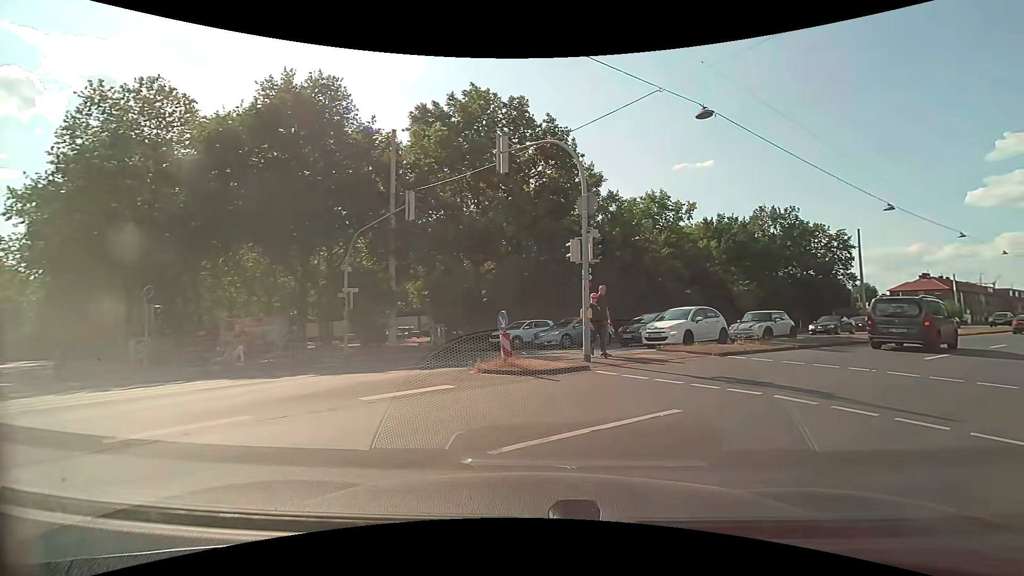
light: Day
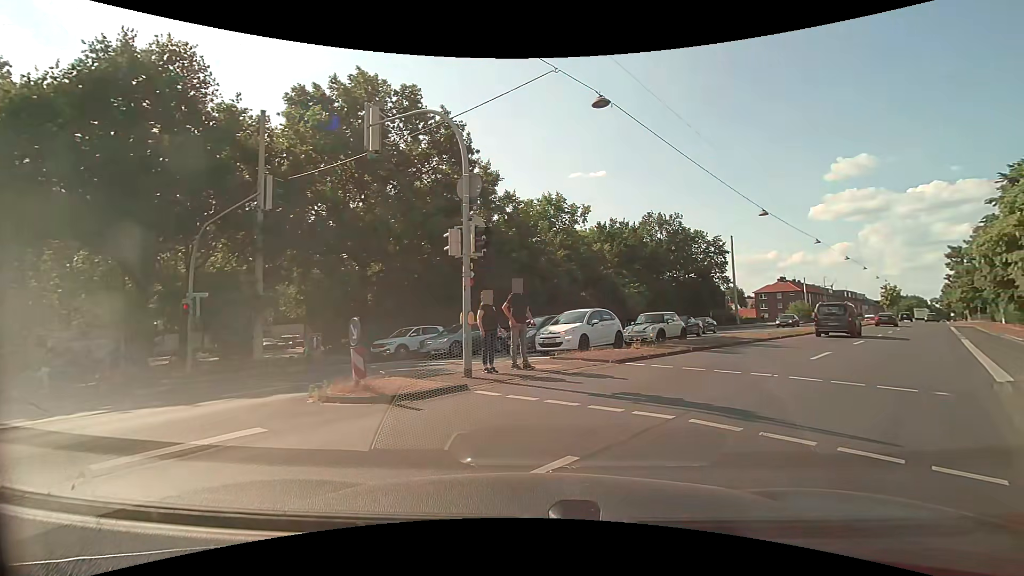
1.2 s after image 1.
(+0.3, +2.2) m; +13°
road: primary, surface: asphalt
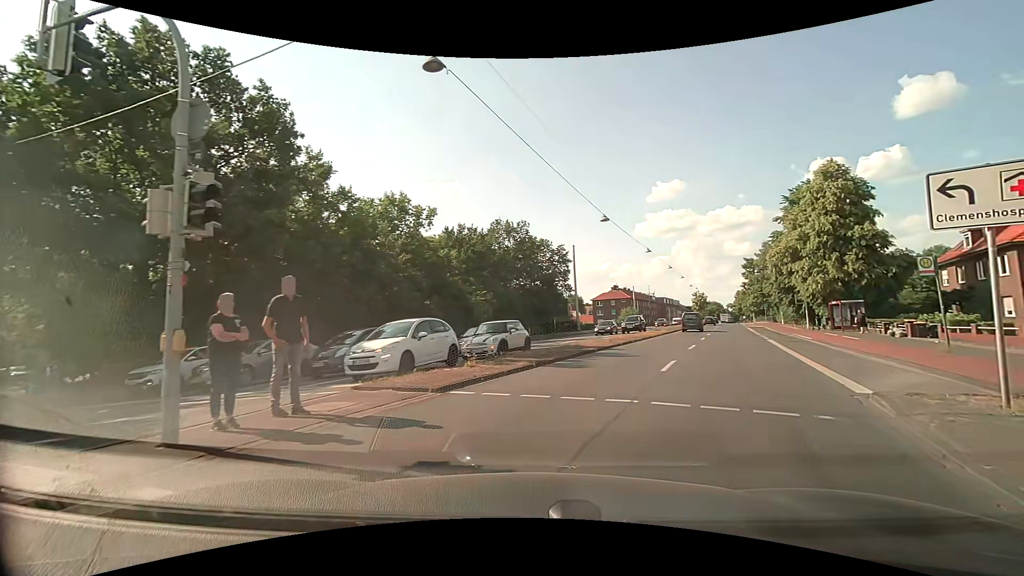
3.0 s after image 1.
(+0.5, +3.5) m; +16°
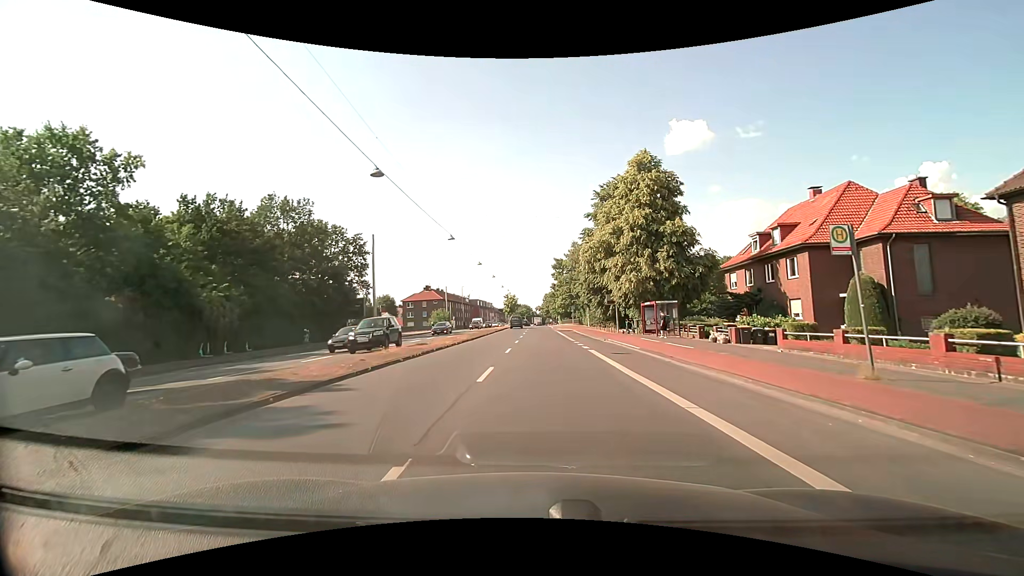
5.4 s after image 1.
(+3.2, +10.9) m; +21°
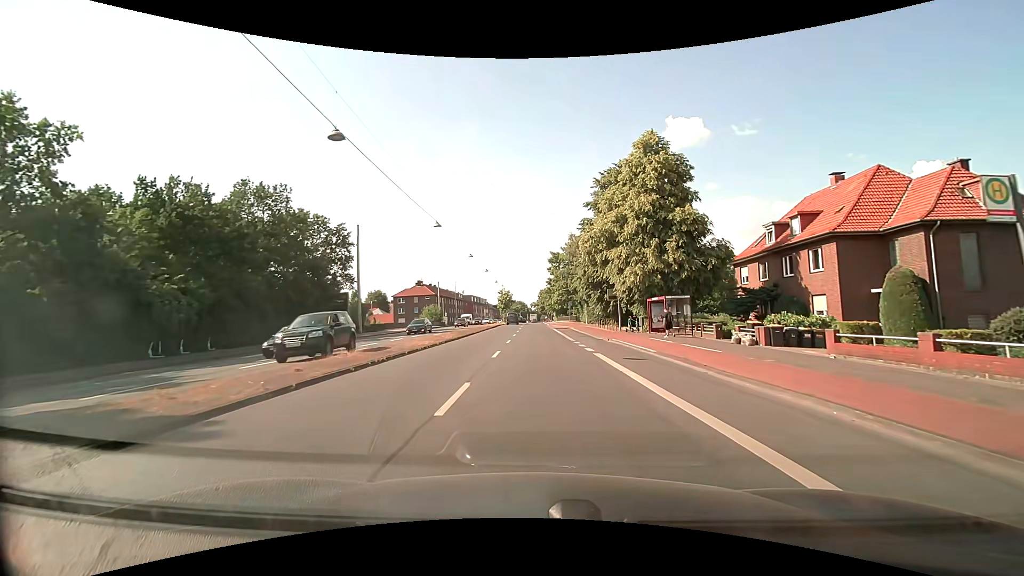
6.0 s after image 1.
(0.0, +4.1) m; +1°
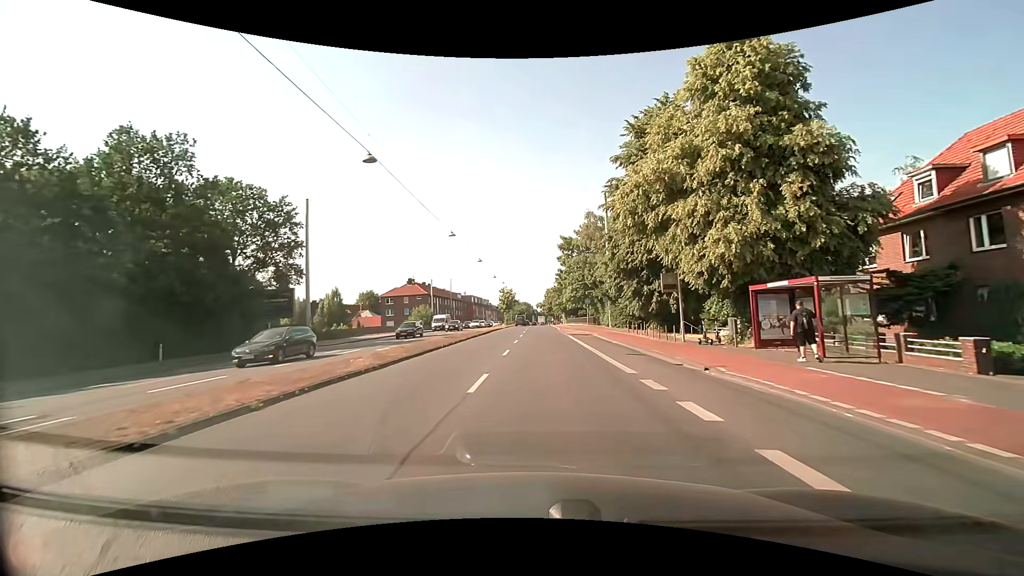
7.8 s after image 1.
(-0.1, +16.7) m; -1°
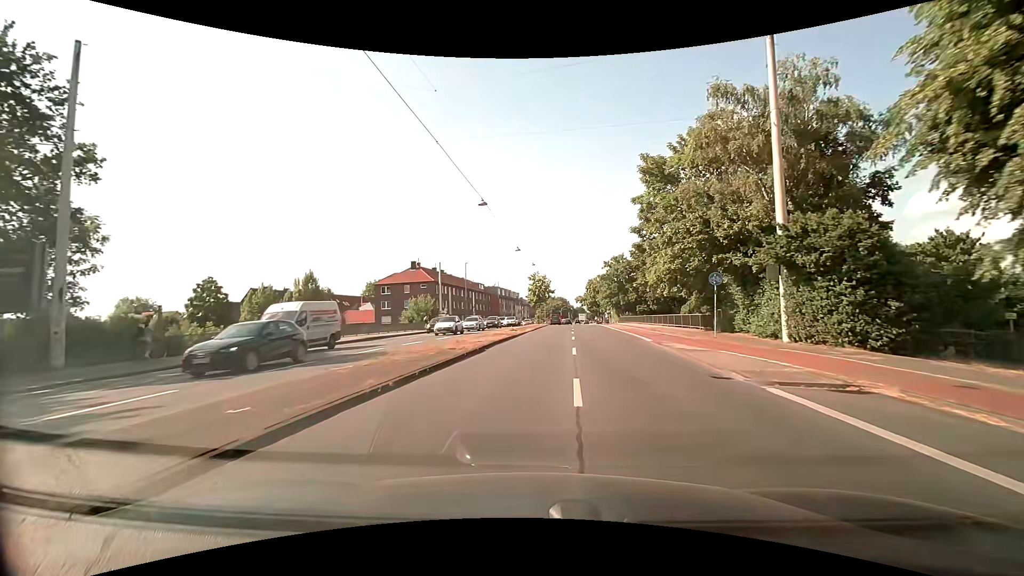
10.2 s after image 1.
(-1.0, +29.6) m; -4°
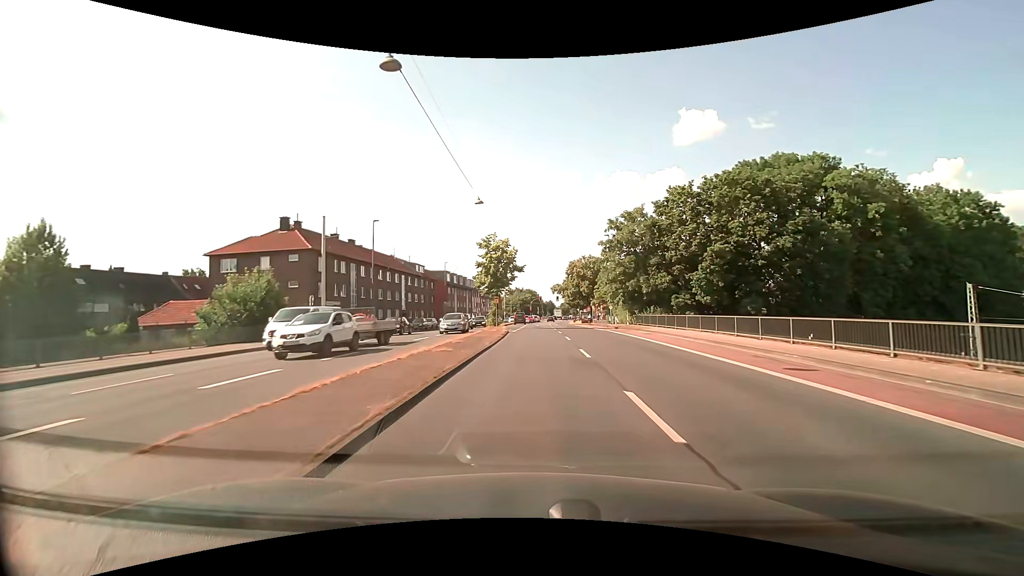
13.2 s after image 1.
(+1.2, +38.0) m; +3°
